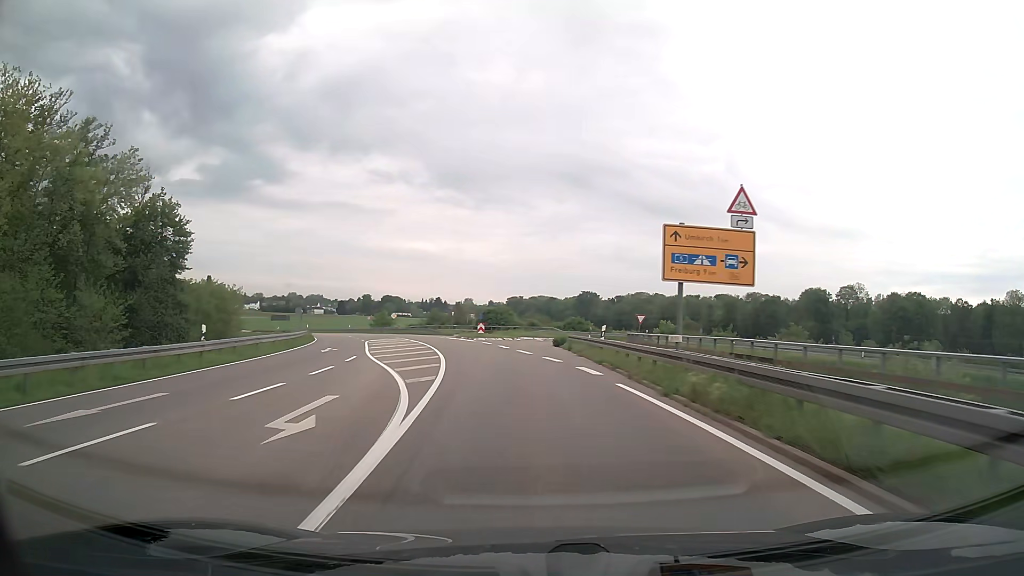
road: secondary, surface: asphalt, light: Day
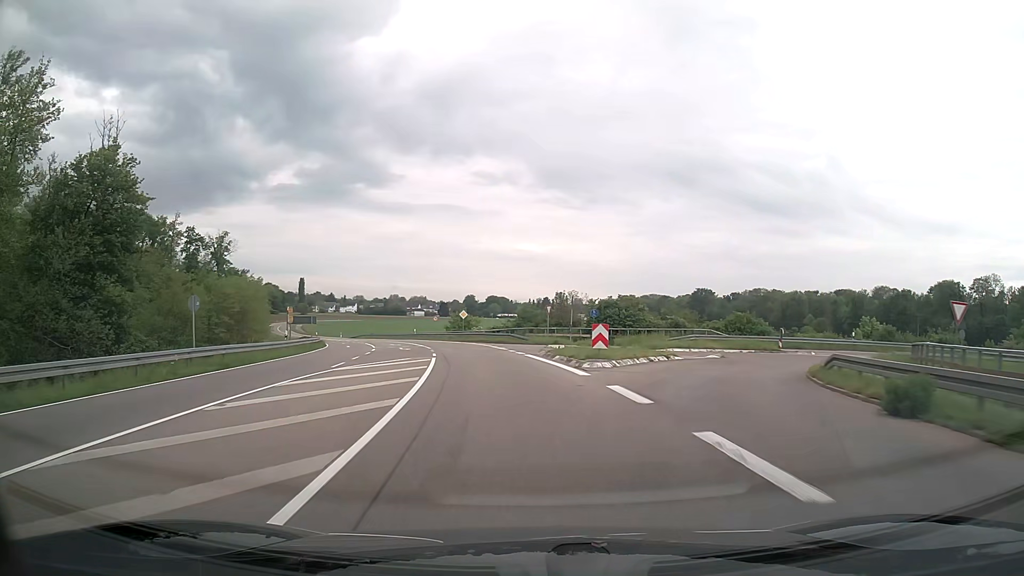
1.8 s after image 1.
(-2.2, +29.8) m; -9°
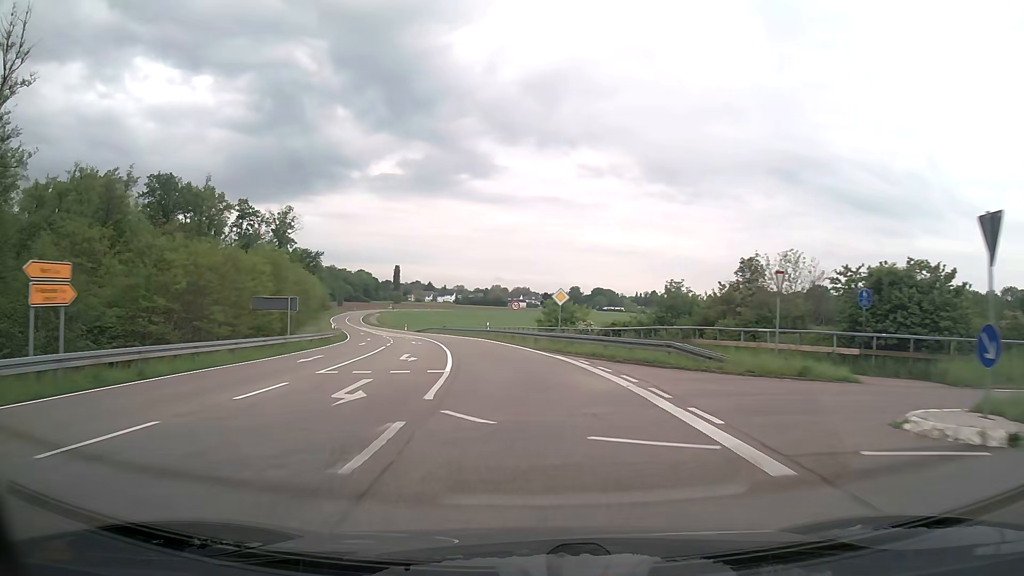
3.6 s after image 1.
(-2.5, +30.2) m; -9°
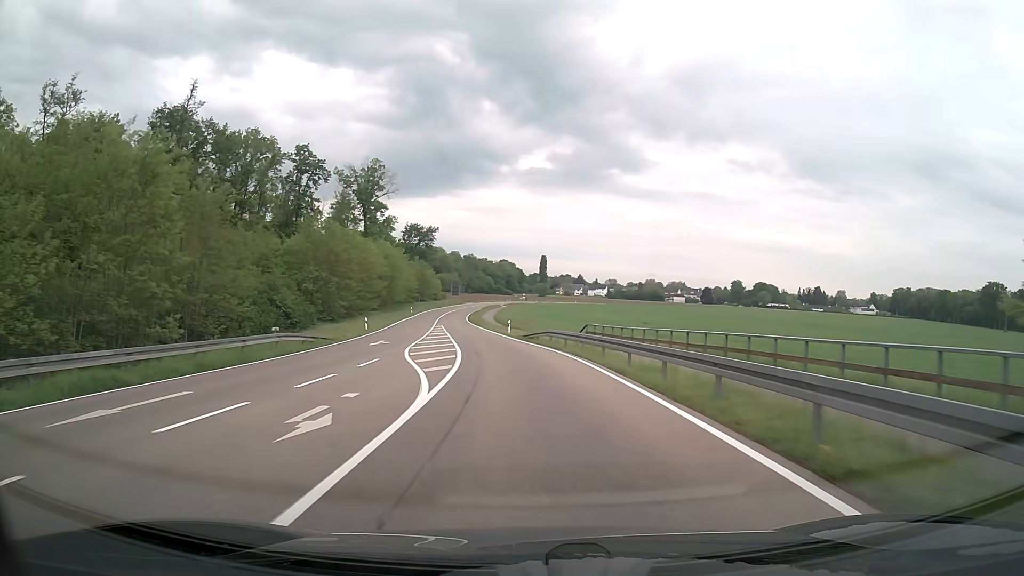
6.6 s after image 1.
(-5.7, +51.8) m; -13°
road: tertiary
(0, +10) (-1, +20) (-2, +30) (-3, +40) (-4, +50) (-6, +60) (-7, +70) (-9, +79) (-10, +89) (-11, +99) m
